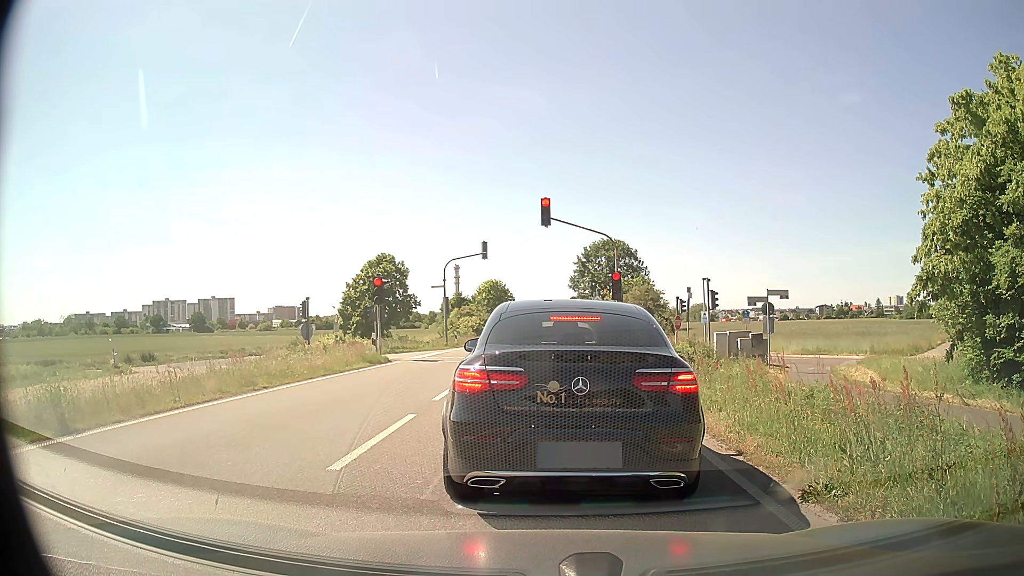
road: primary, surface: asphalt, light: Day
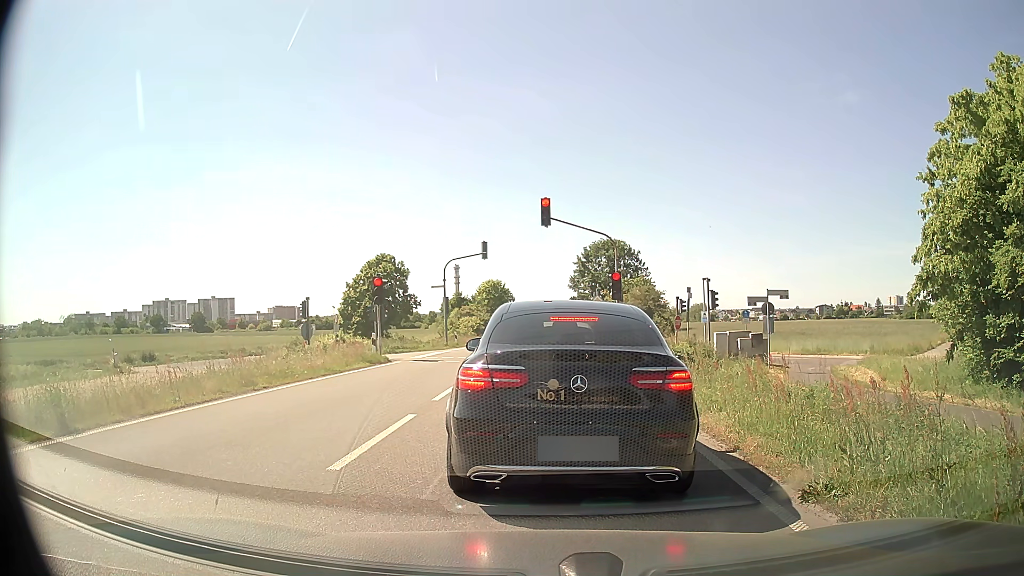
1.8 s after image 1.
(0.0, 0.0) m; 0°
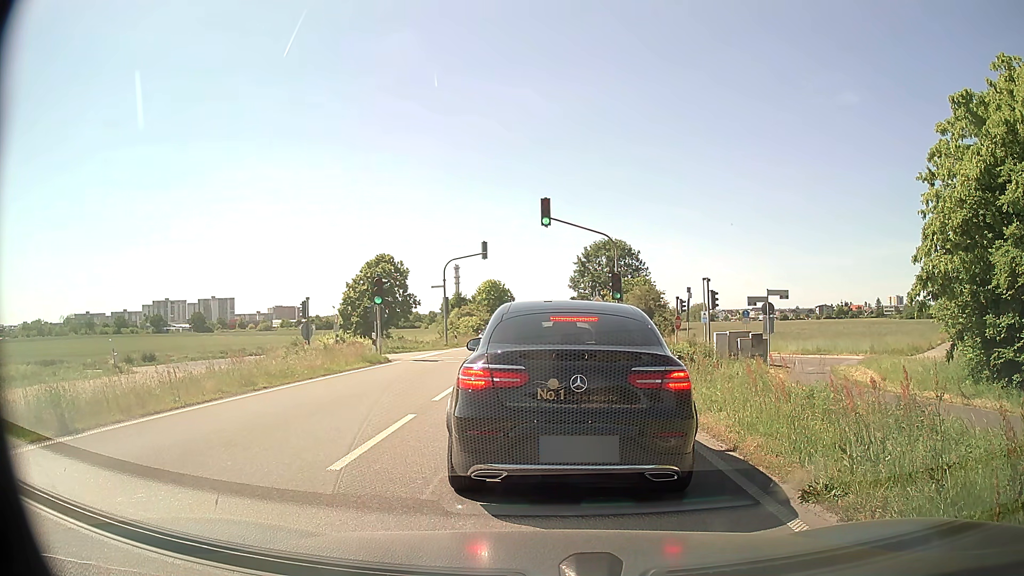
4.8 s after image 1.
(0.0, 0.0) m; 0°
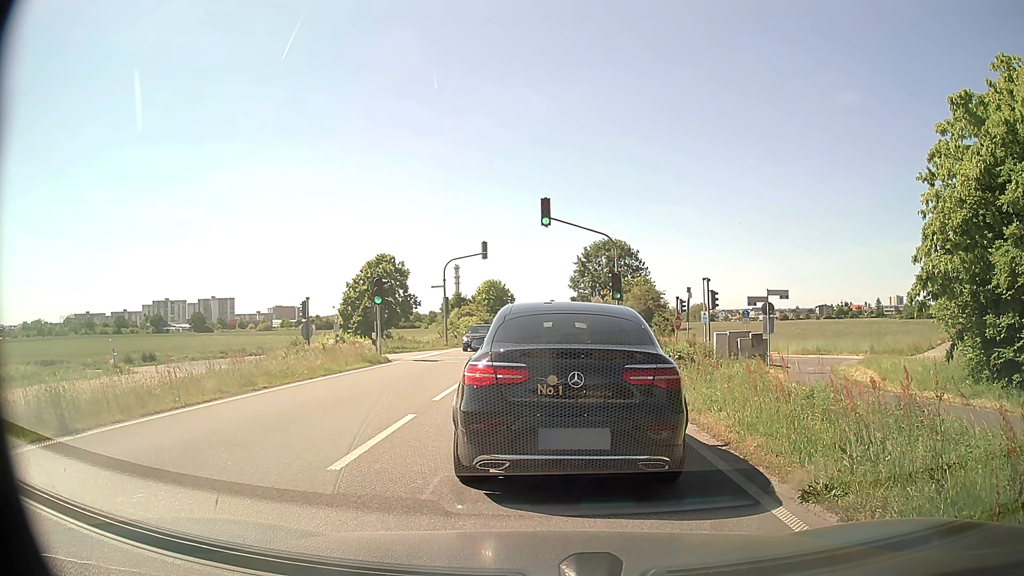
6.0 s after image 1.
(0.0, 0.0) m; 0°
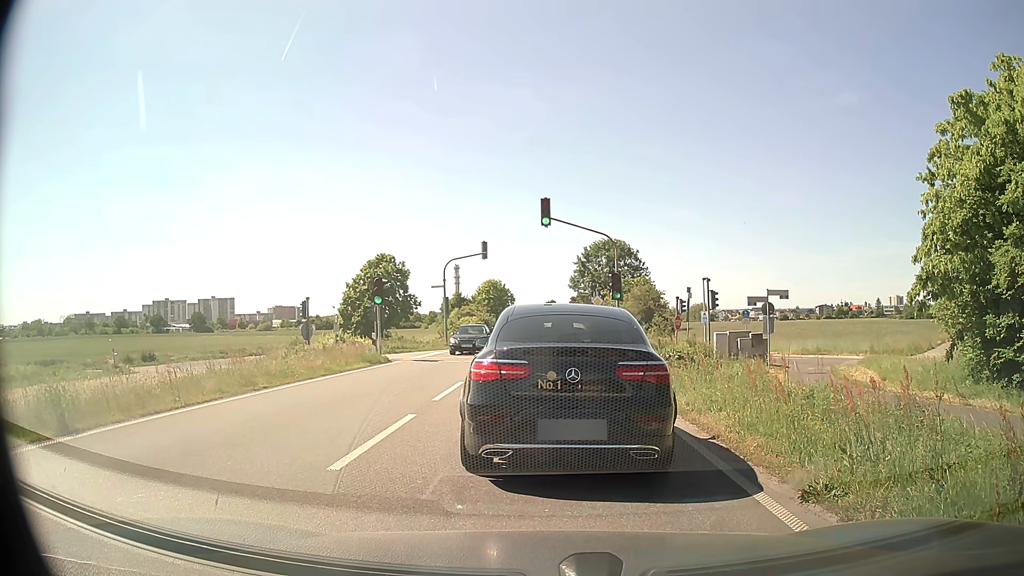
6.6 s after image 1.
(0.0, 0.0) m; 0°
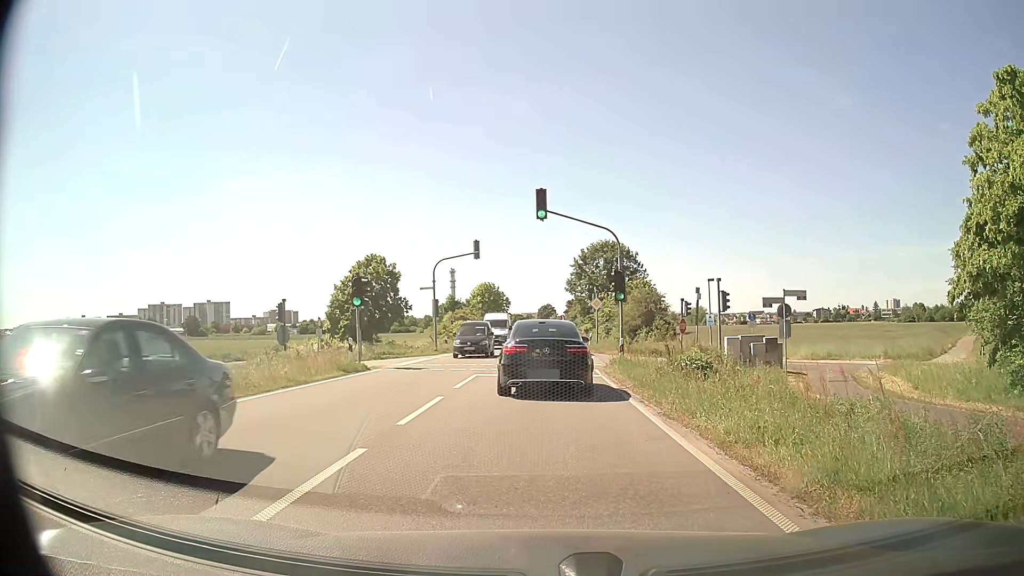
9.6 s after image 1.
(0.0, +2.8) m; 0°
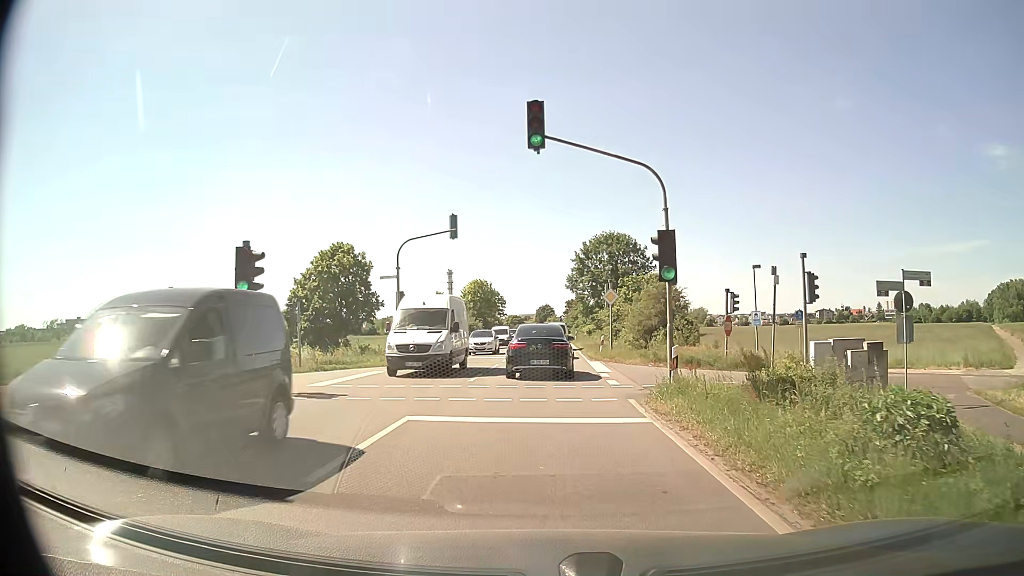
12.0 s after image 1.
(0.0, +10.4) m; 0°
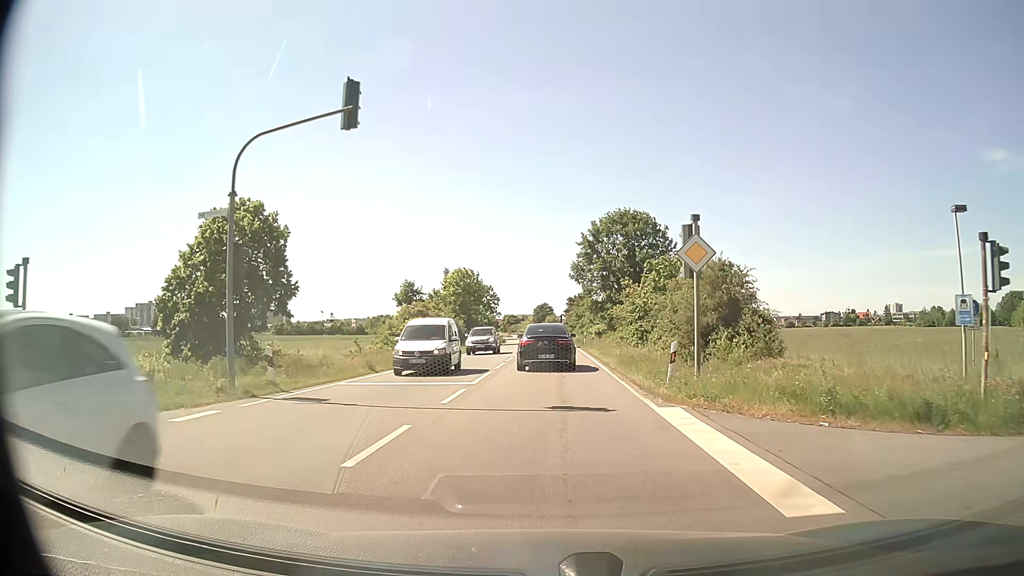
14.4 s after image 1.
(-0.1, +18.4) m; 0°
(0, +10) (0, +20) (0, +30) (0, +40) (0, +50) (+1, +60) (+1, +70) (+1, +80) (+1, +90) (+1, +100) m
